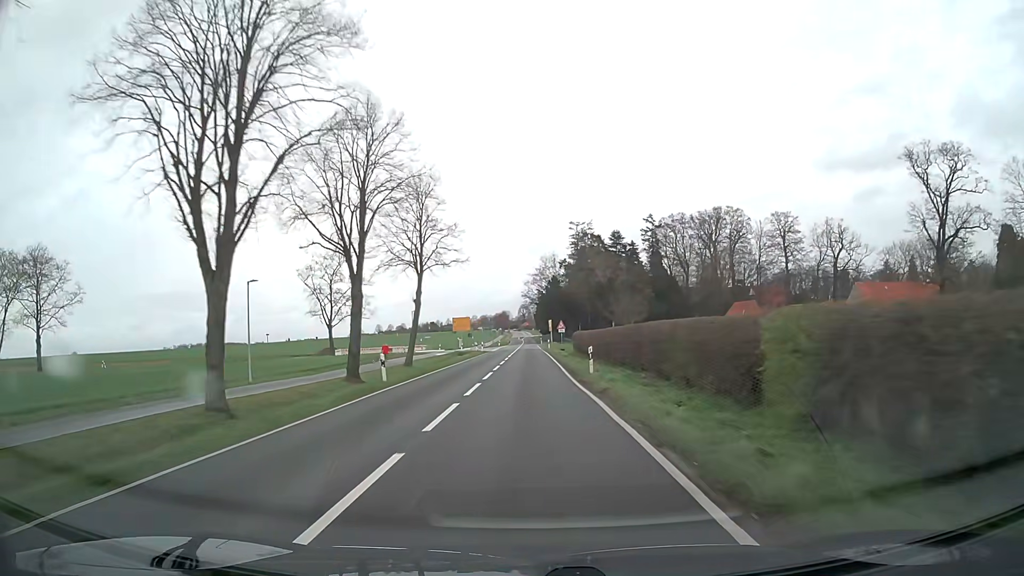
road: secondary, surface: asphalt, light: Day
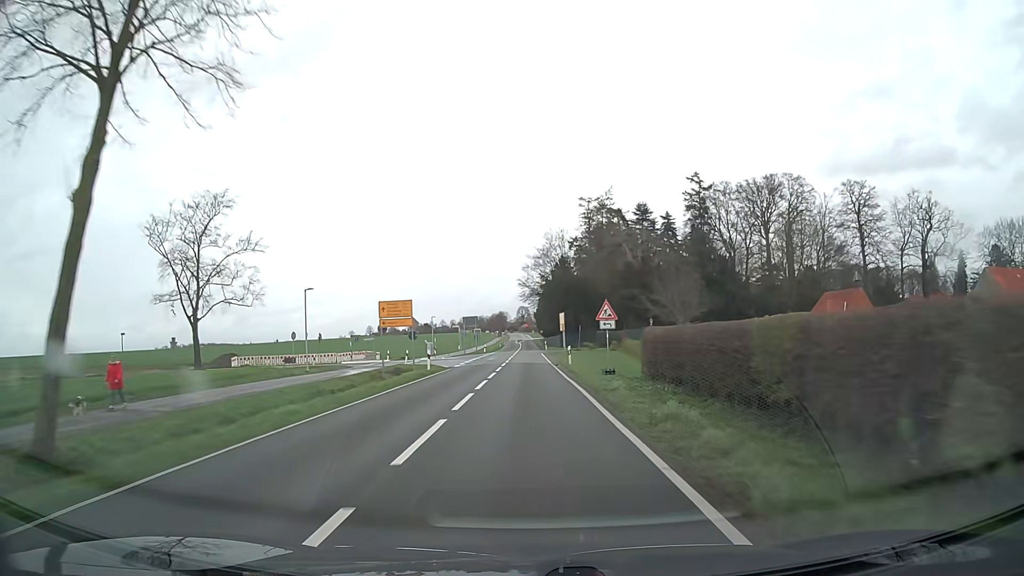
(-0.1, +38.4) m; 0°
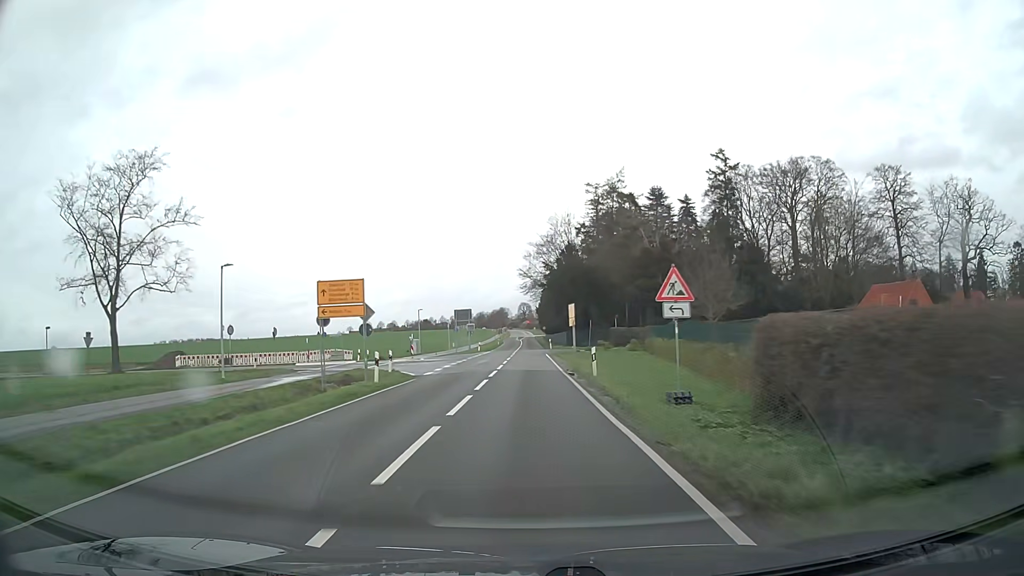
(0.0, +12.3) m; 0°
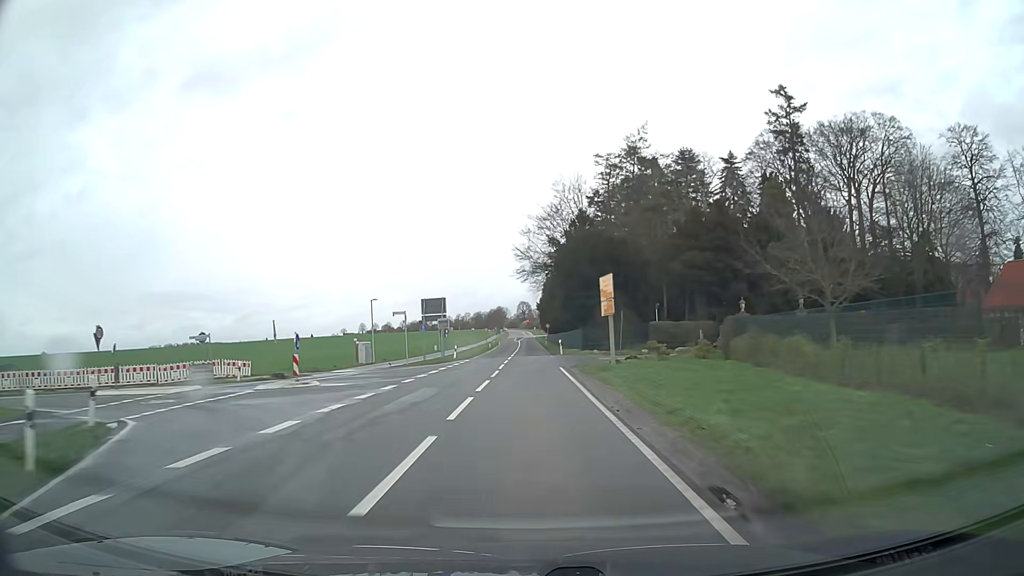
(0.0, +23.8) m; 0°
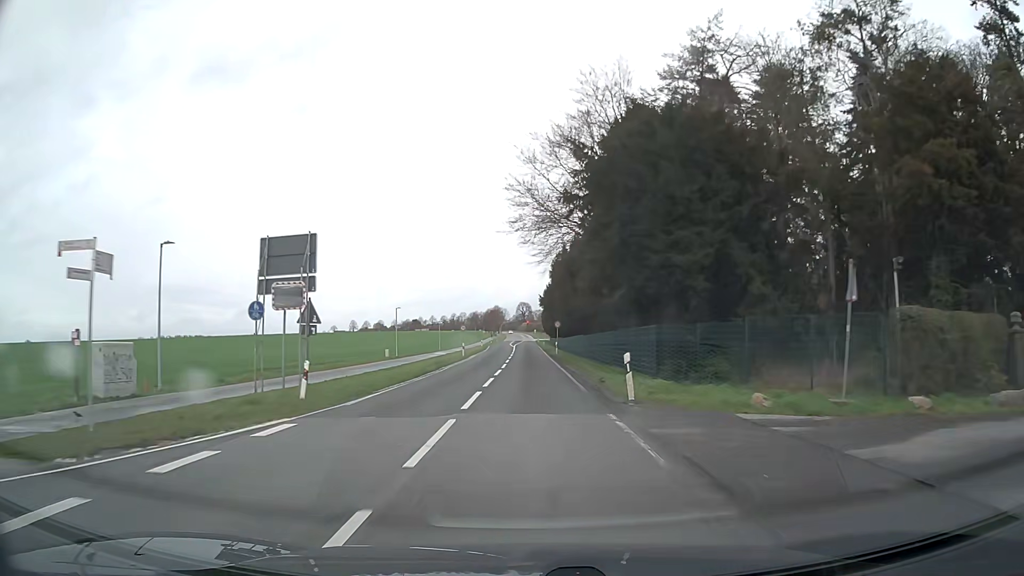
(0.0, +33.7) m; 0°
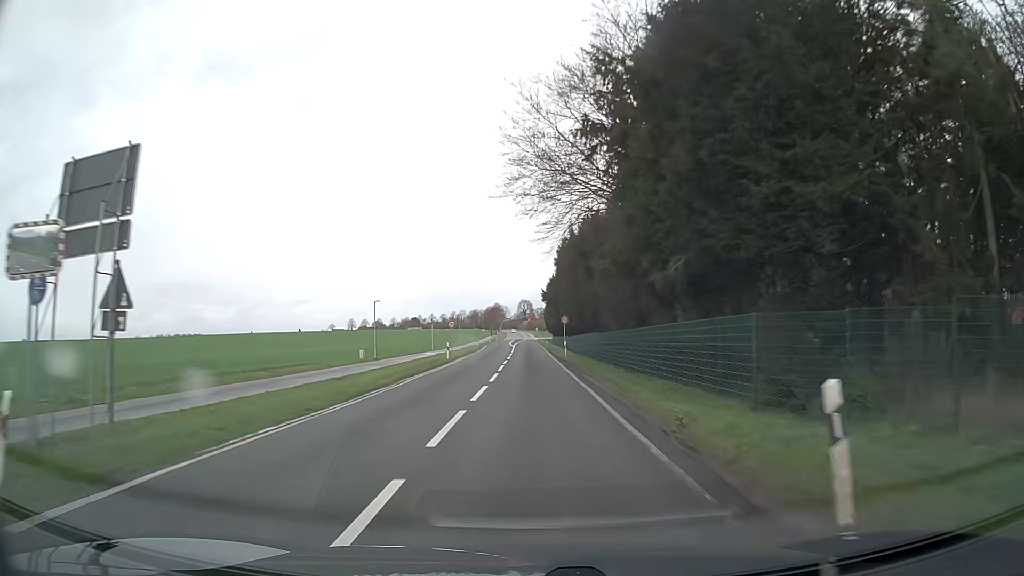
(-0.1, +10.6) m; 0°
